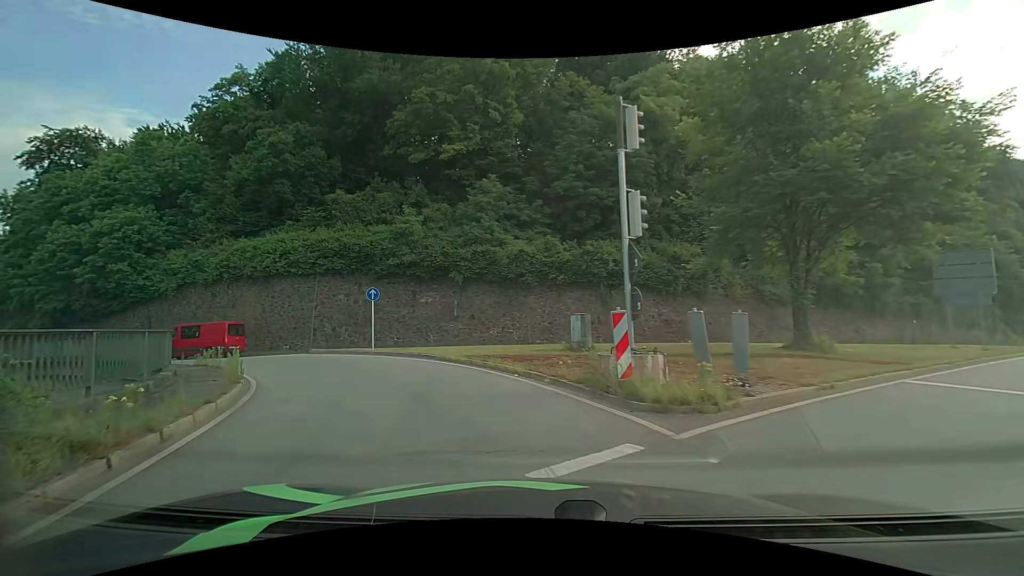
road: primary_link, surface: asphalt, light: Day
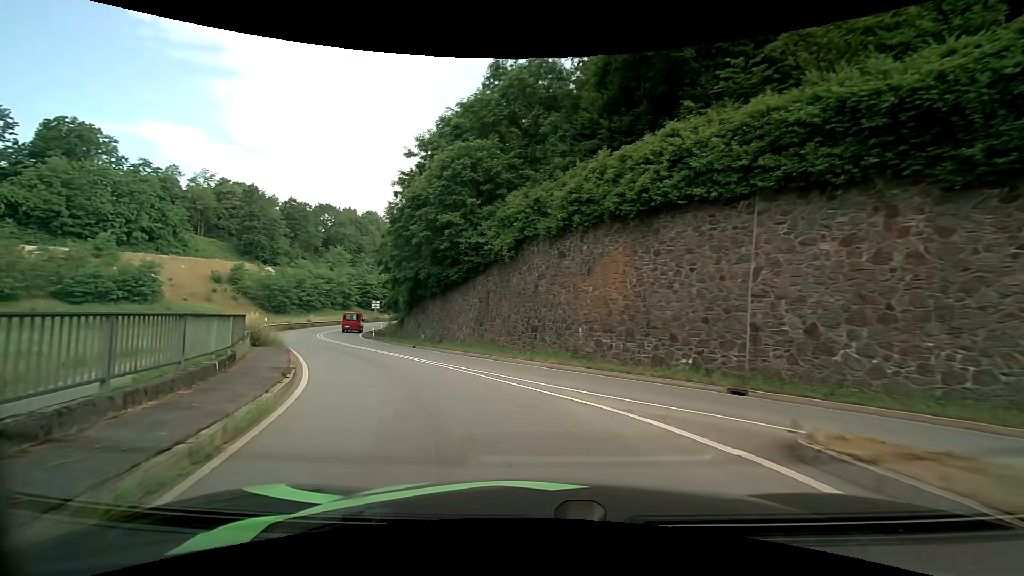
(-8.9, +20.1) m; -44°
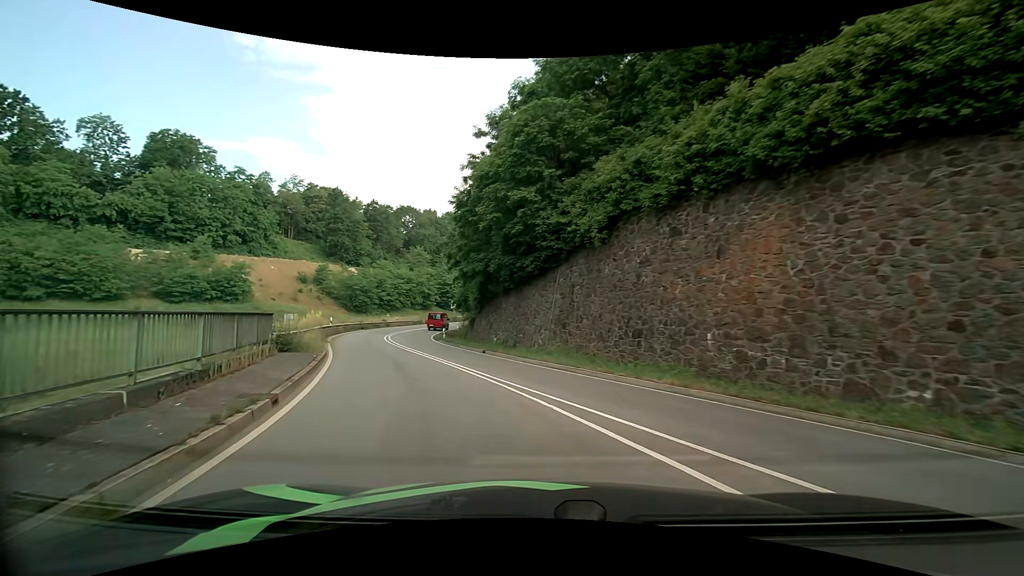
(-0.4, +5.2) m; -9°
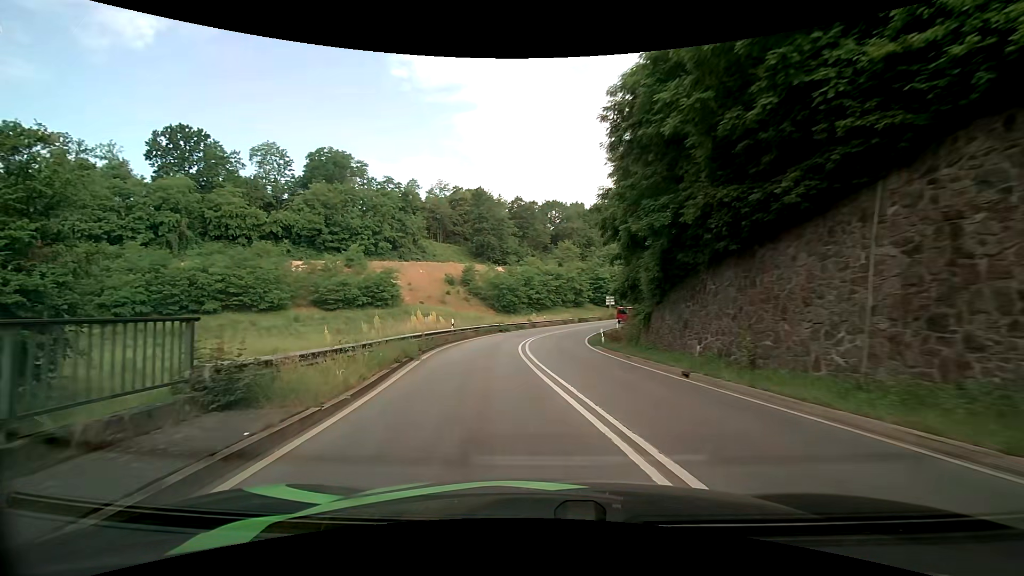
(-1.7, +11.2) m; -17°
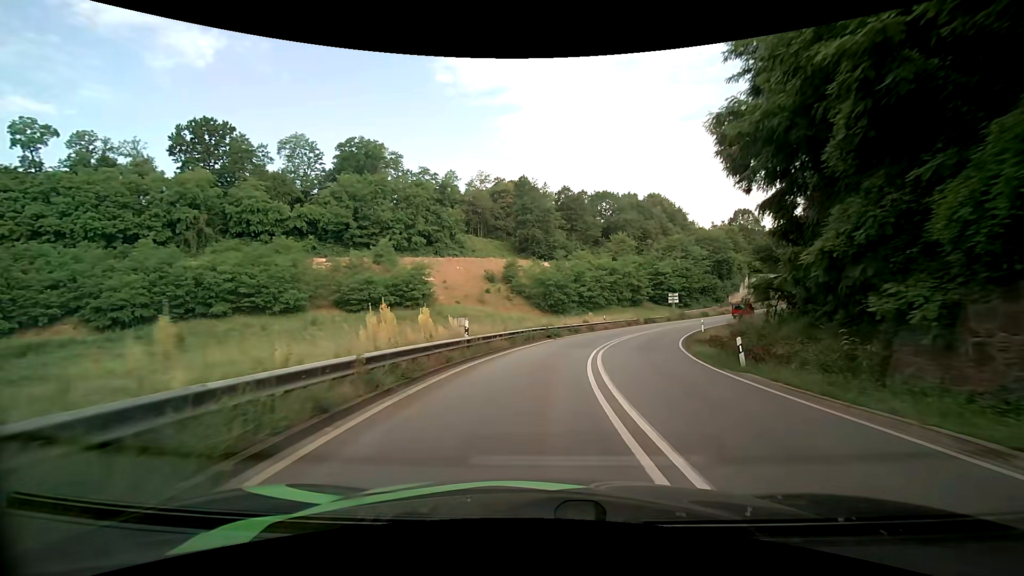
(-1.0, +12.4) m; -6°
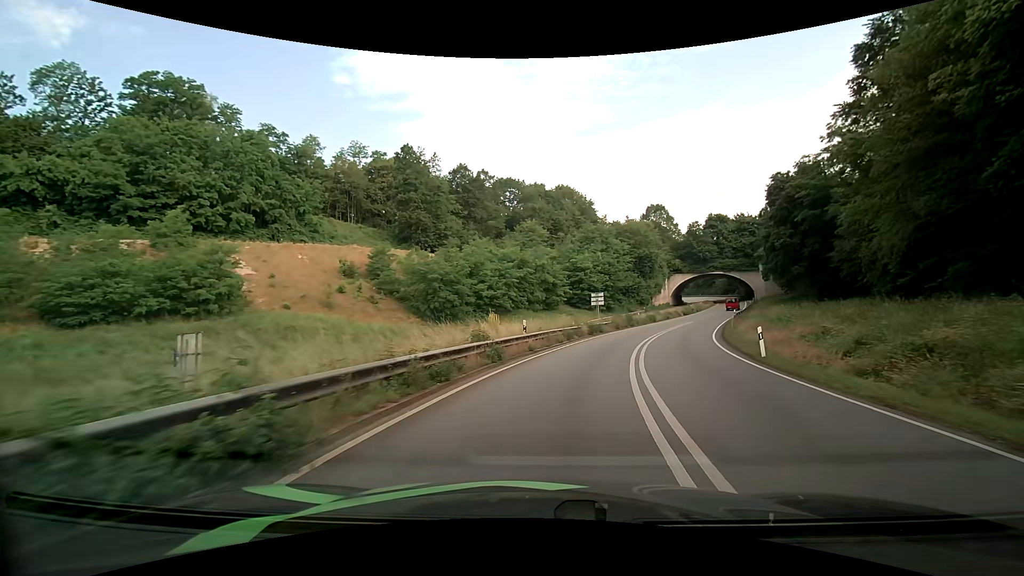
(+2.4, +27.7) m; +11°
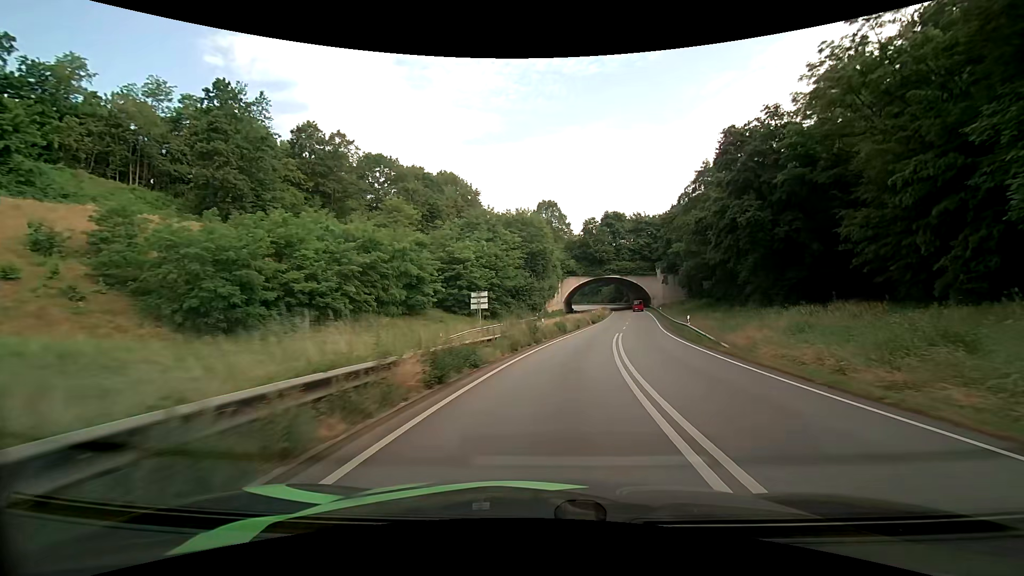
(+2.5, +22.7) m; +13°
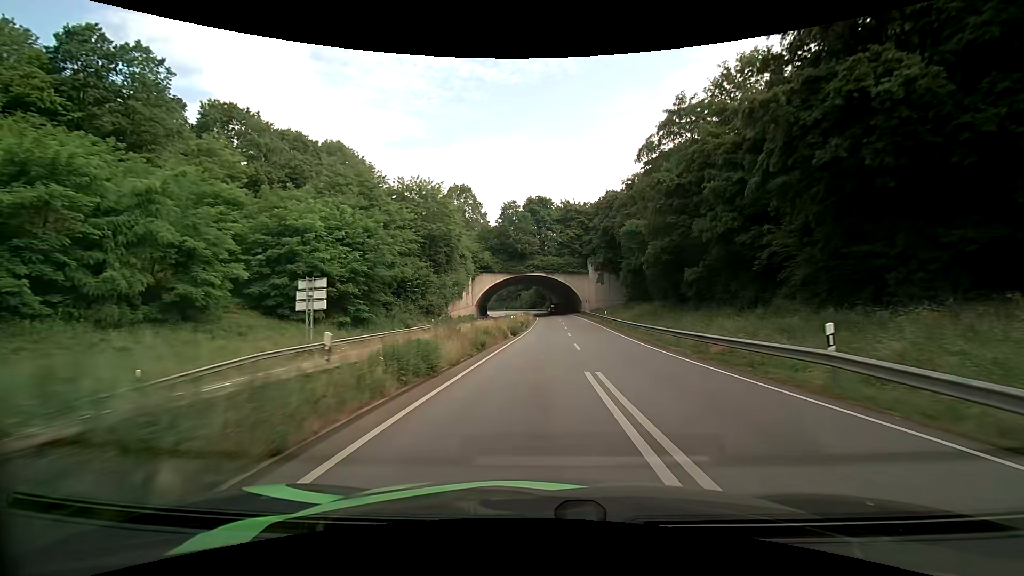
(+2.2, +24.5) m; +9°
(0, +10) (0, +20) (+1, +30) (+1, +40) (+1, +50) (+2, +60) (+2, +70) (+3, +80) (+4, +90) (+4, +100) m
